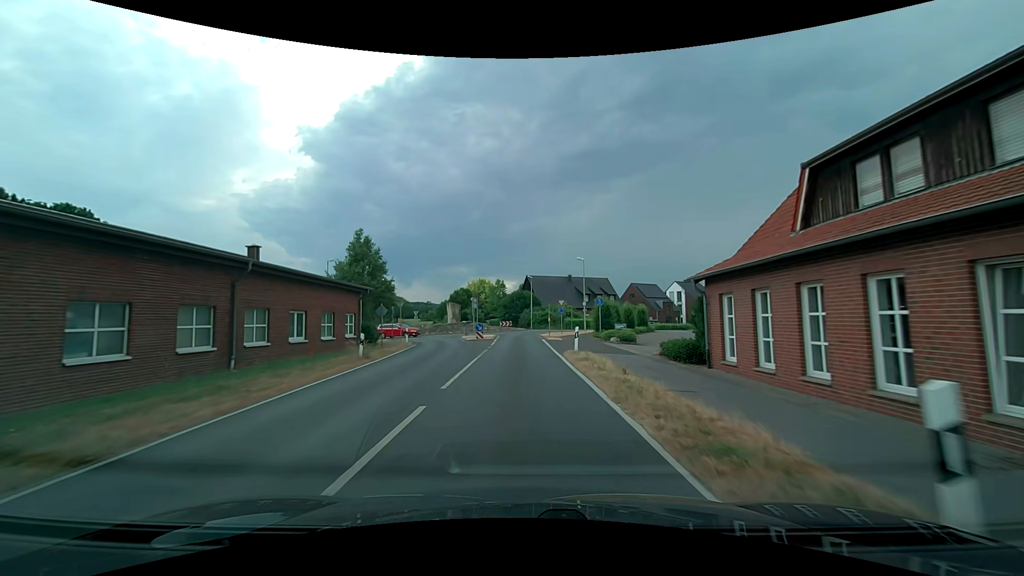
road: secondary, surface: asphalt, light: Day
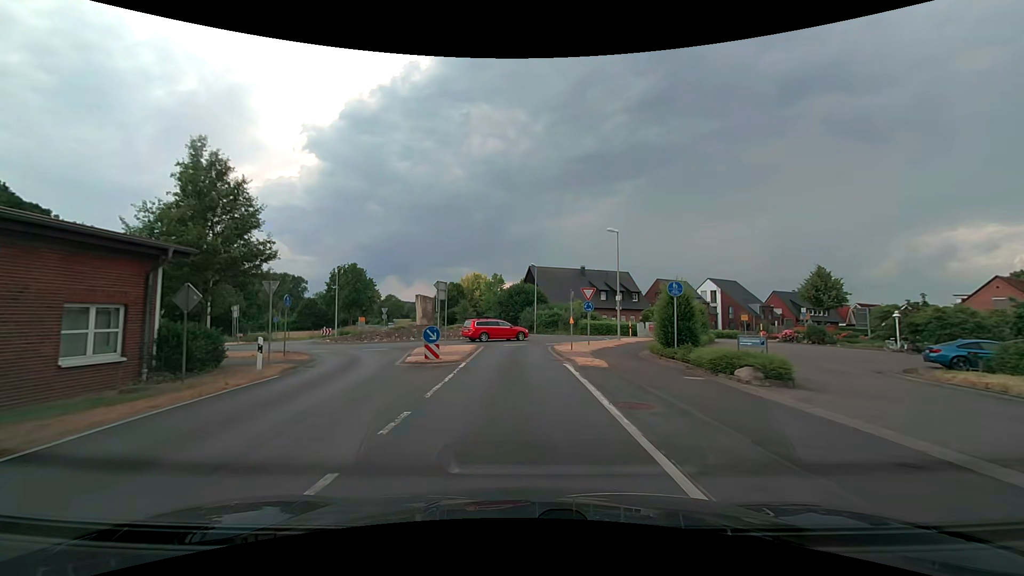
(0.0, +18.7) m; 0°
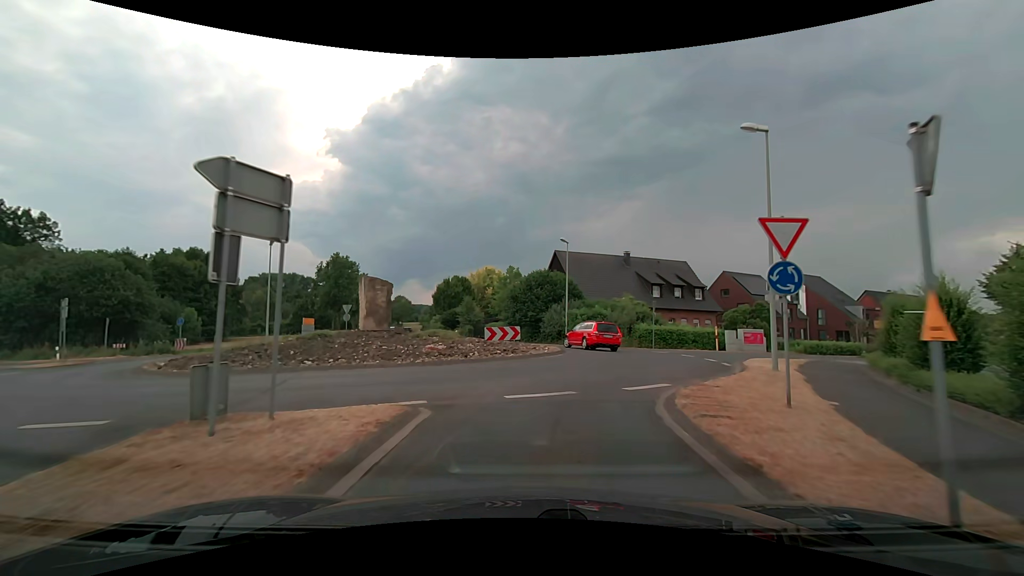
(-0.4, +19.8) m; -3°
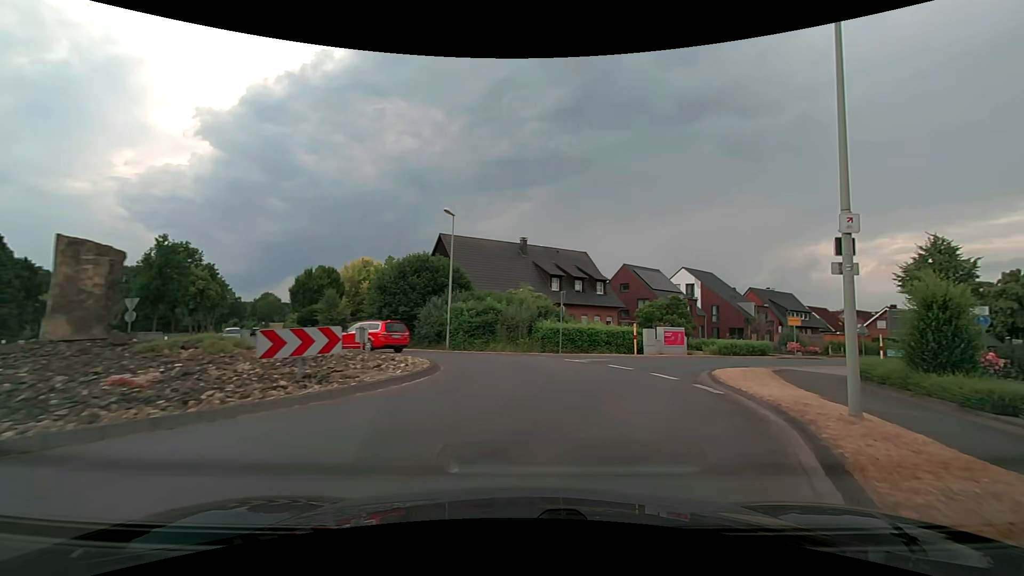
(+0.9, +9.6) m; +13°
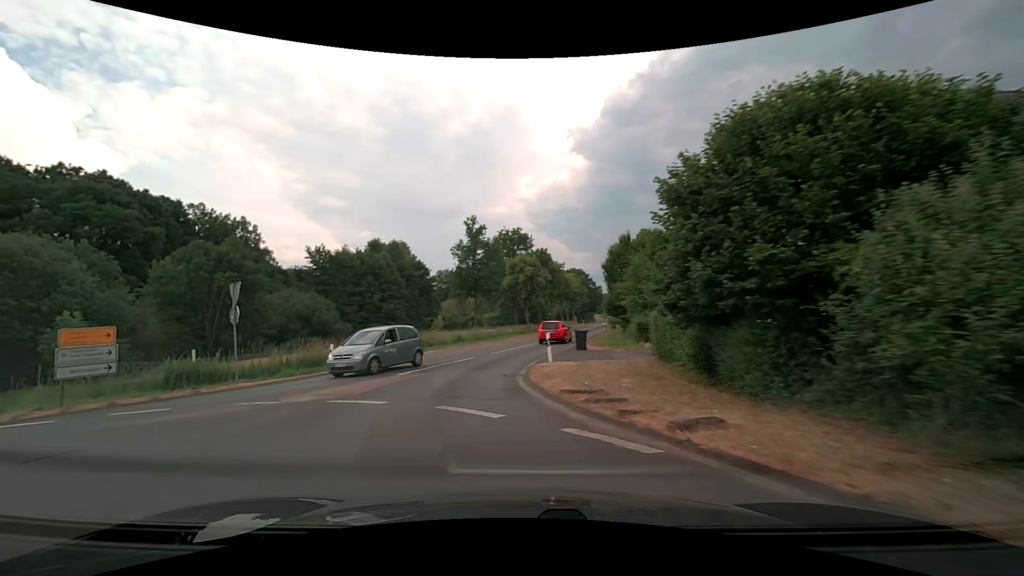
(-4.0, +23.6) m; -41°
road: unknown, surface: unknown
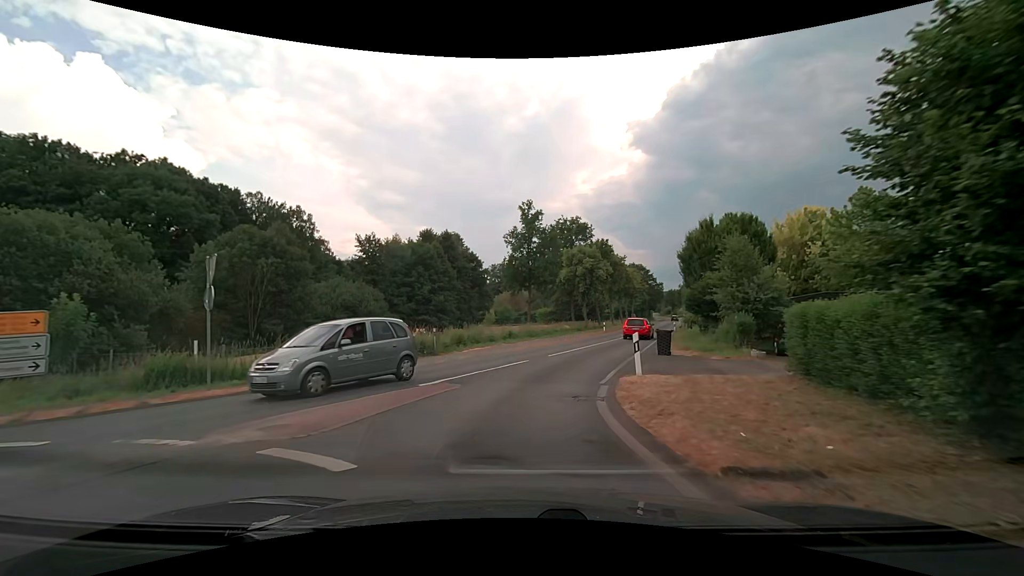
(-0.3, +5.2) m; -6°
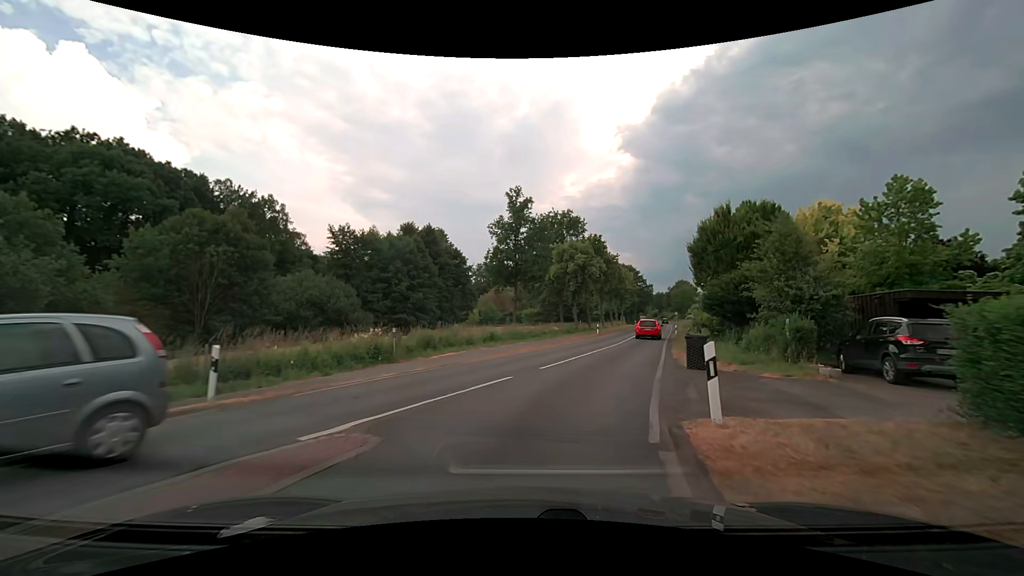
(0.0, +5.6) m; +1°
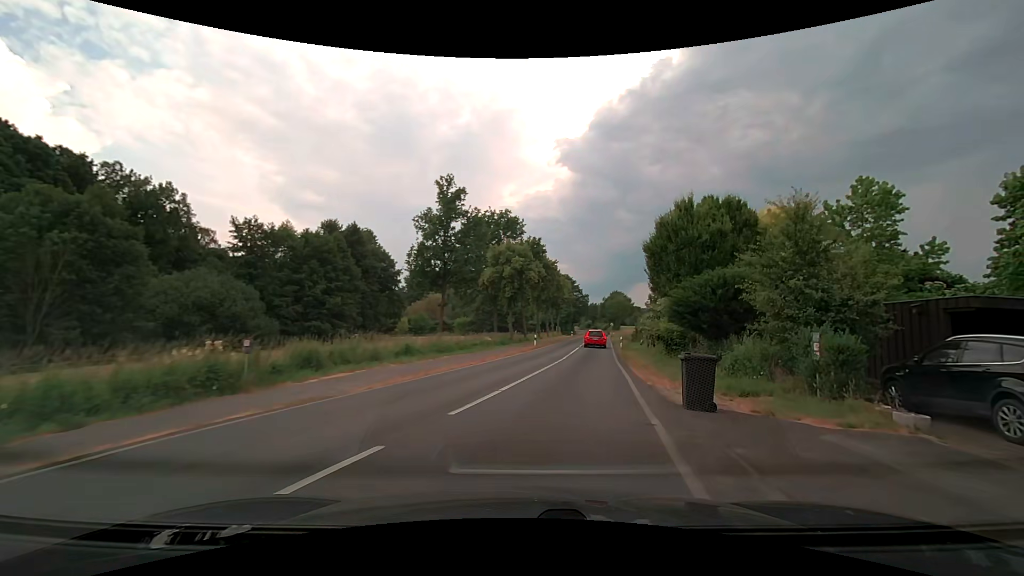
(+0.4, +6.1) m; +8°
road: secondary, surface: asphalt
(+1, +10) (+2, +20) (+4, +30) (+5, +40) (+7, +50) (+8, +59) (+10, +69) (+11, +79) (+13, +89) (+14, +99) m
